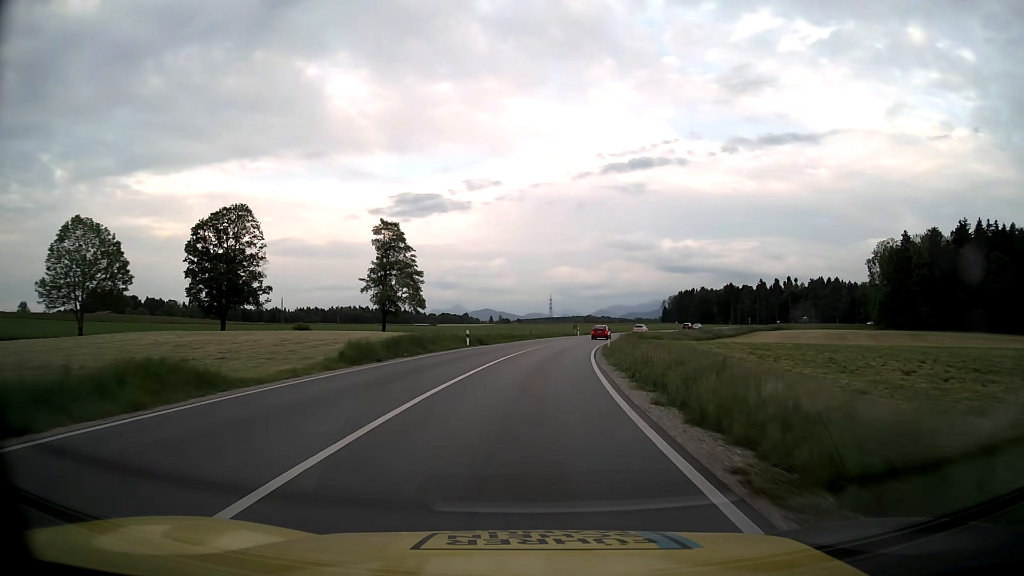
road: primary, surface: asphalt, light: Day
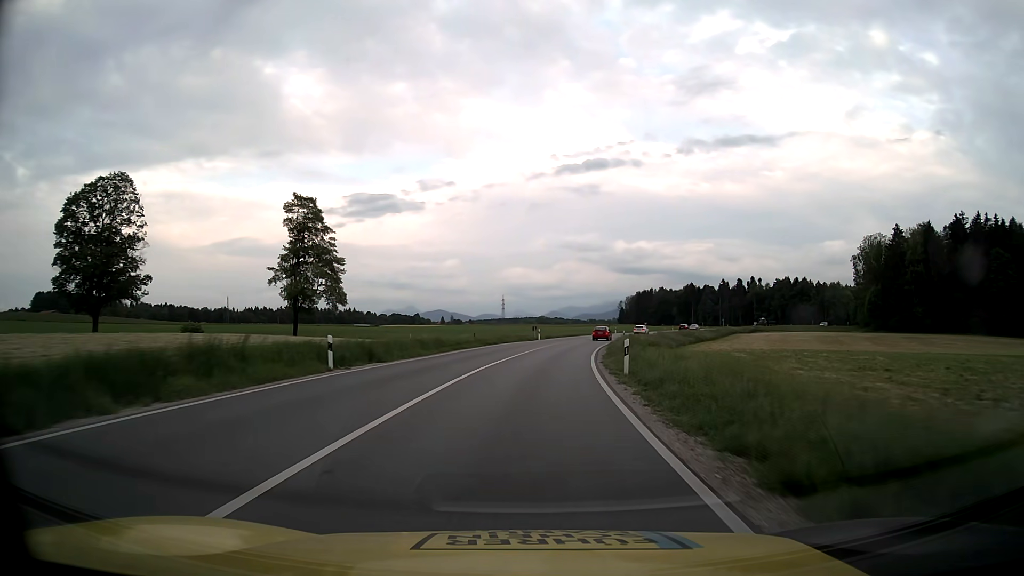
(+0.8, +22.1) m; +4°
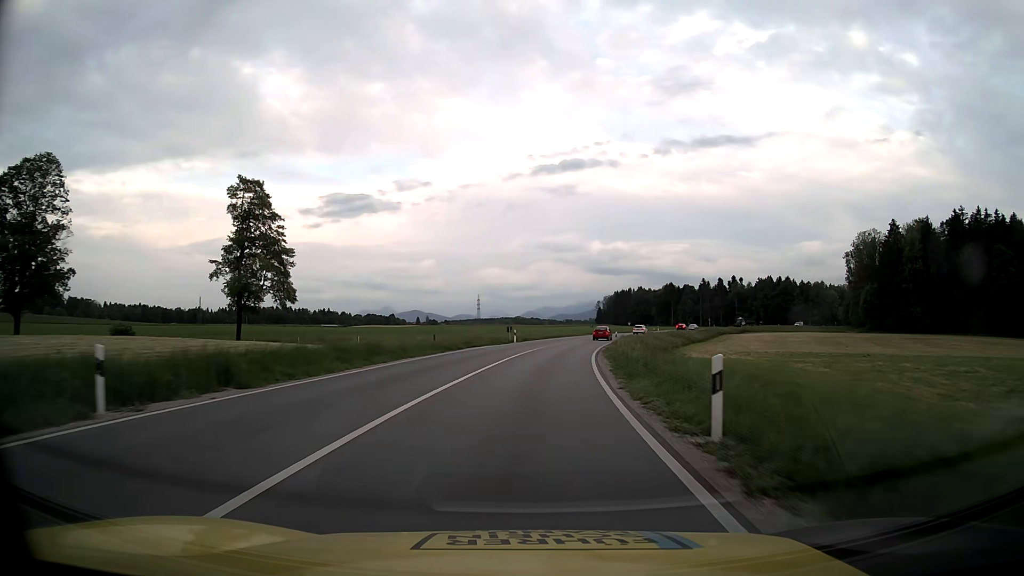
(+0.2, +11.1) m; +2°
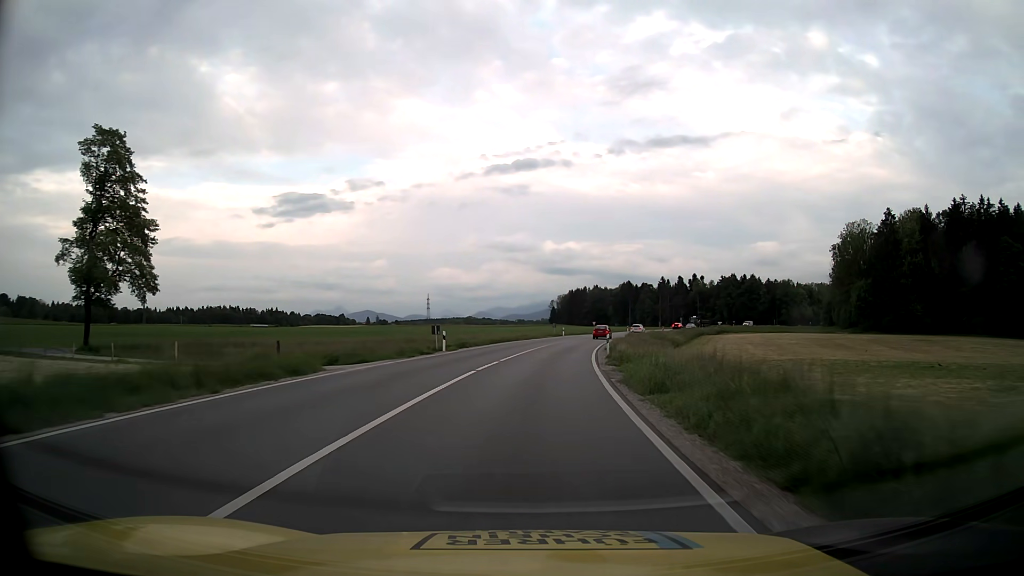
(+0.8, +22.1) m; +4°
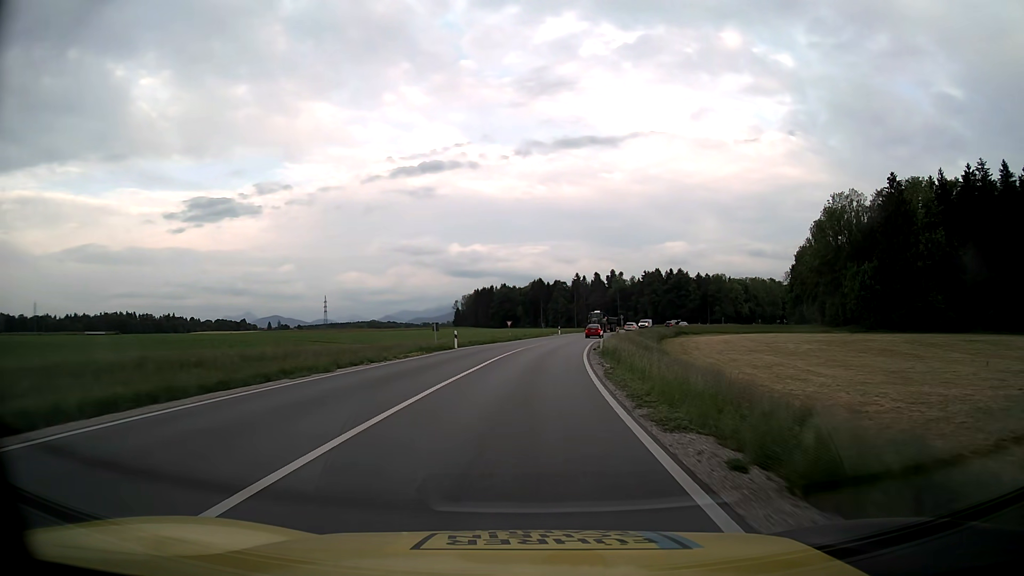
(+3.1, +44.2) m; +8°
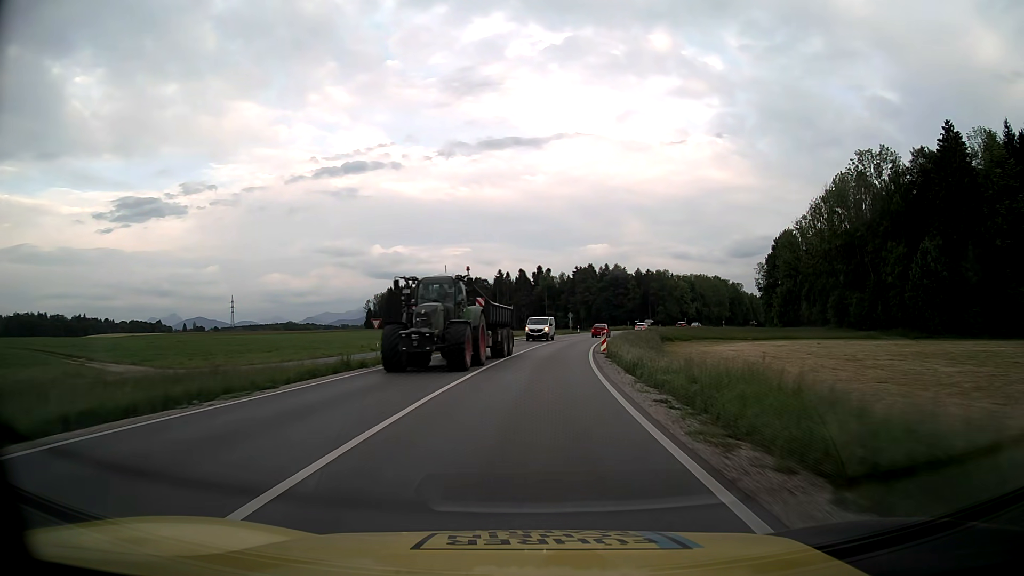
(+2.3, +44.3) m; +6°
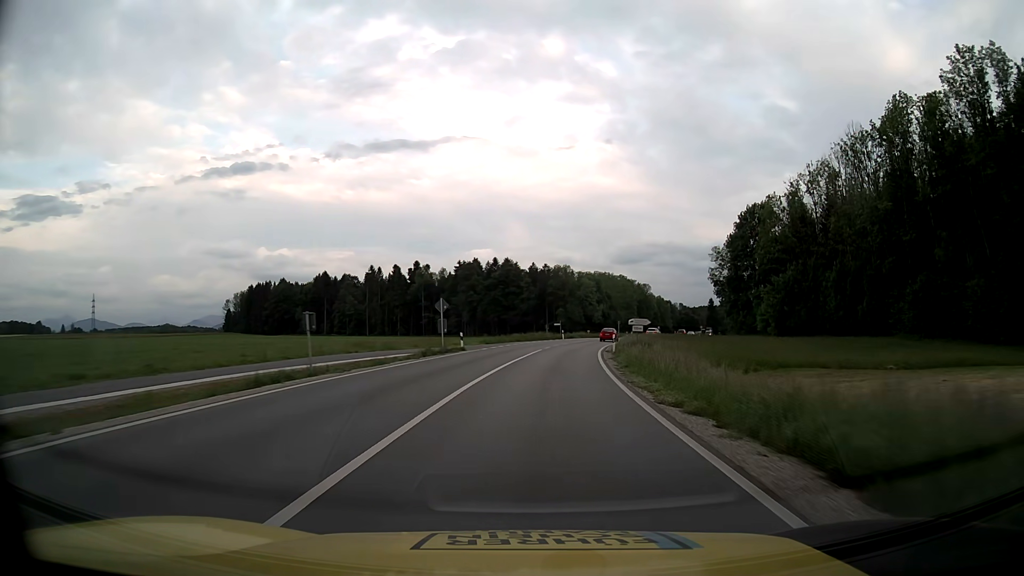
(+4.1, +55.2) m; +10°
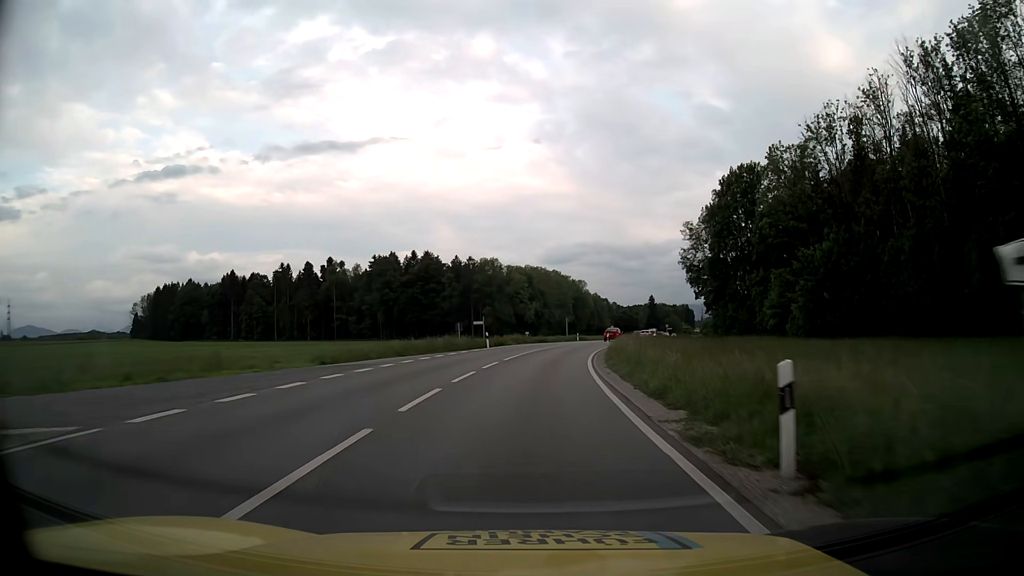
(+2.0, +33.2) m; +6°
(0, +10) (+1, +20) (+1, +30) (+2, +40) (+4, +50) (+6, +60) (+8, +69) (+11, +79) (+13, +89) (+16, +98) m
